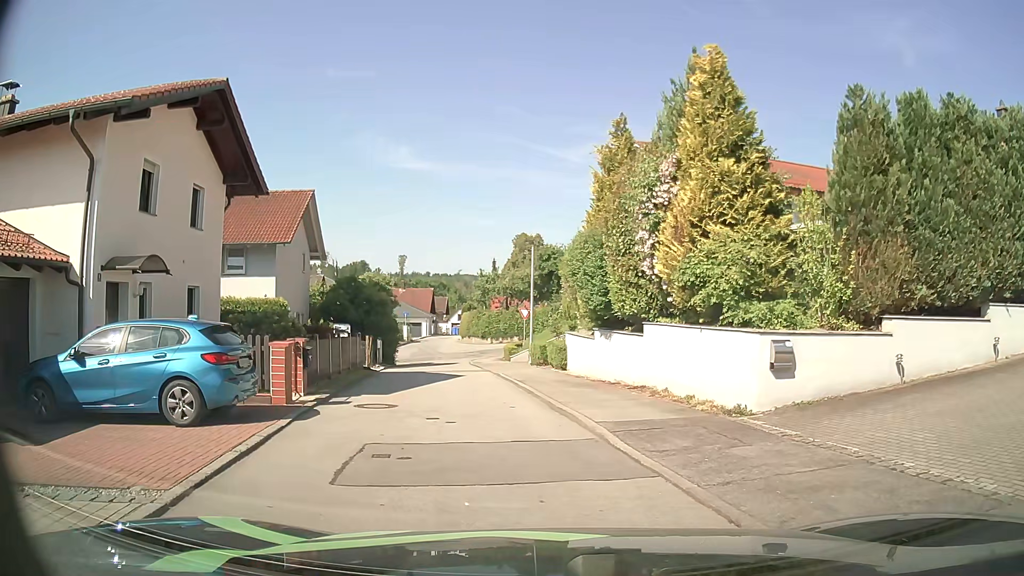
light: Day
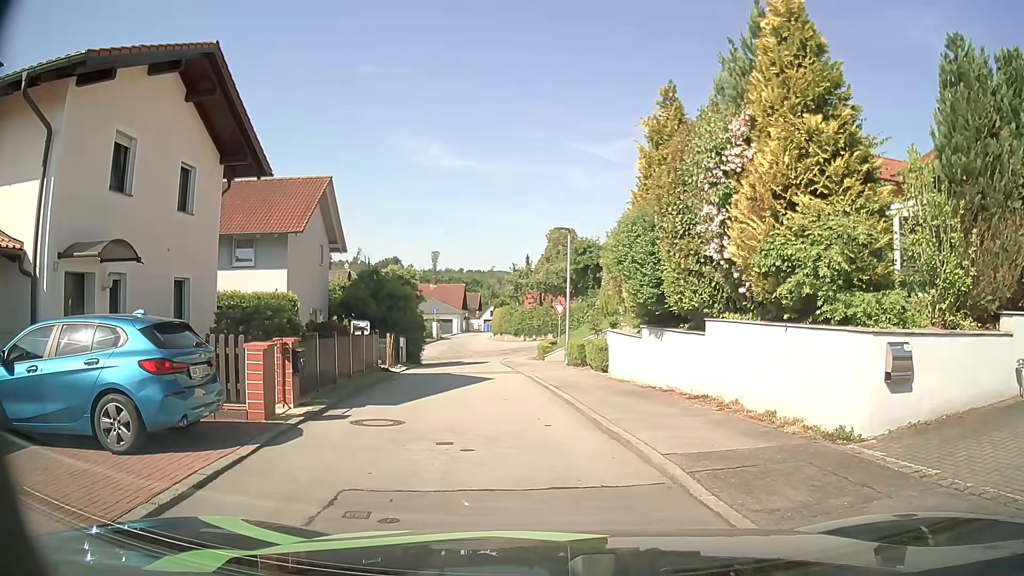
(-0.1, +2.2) m; -2°
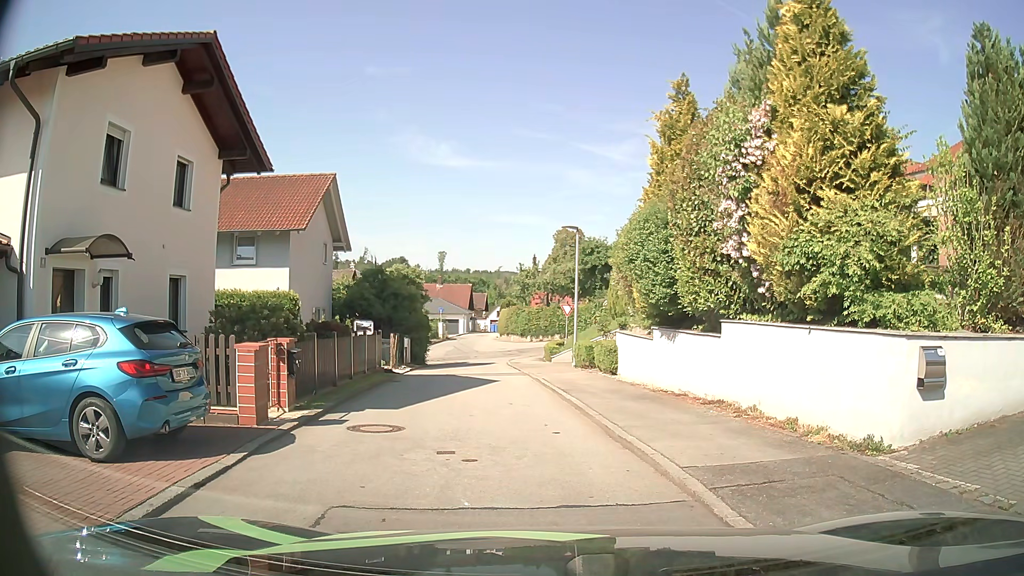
(0.0, +0.6) m; 0°
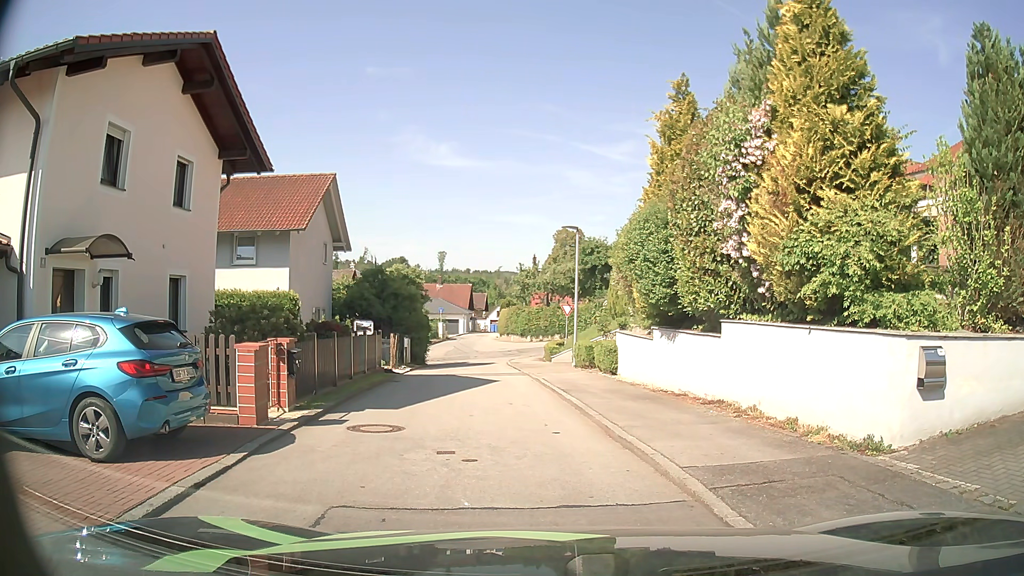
(0.0, 0.0) m; 0°
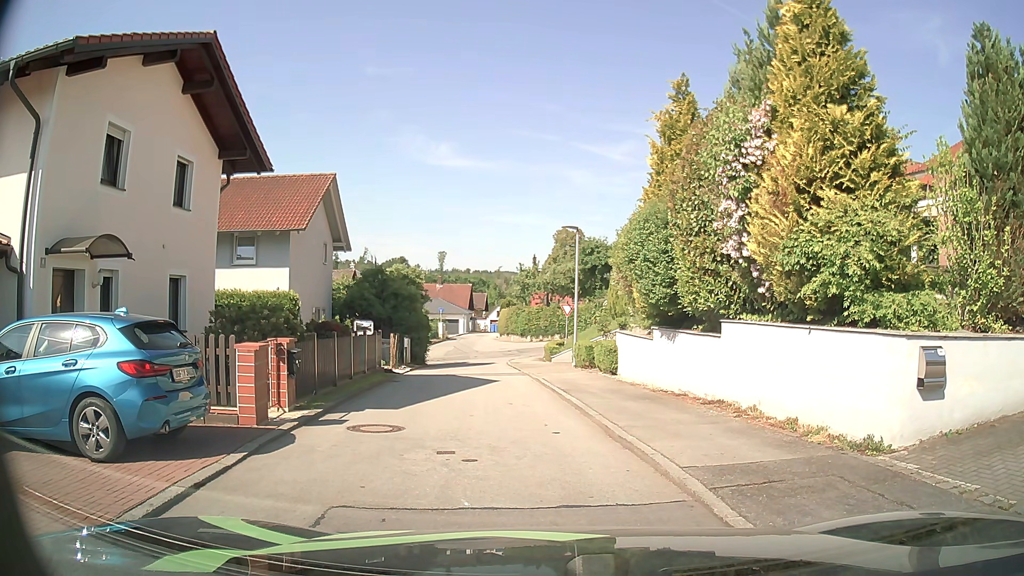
(0.0, 0.0) m; 0°
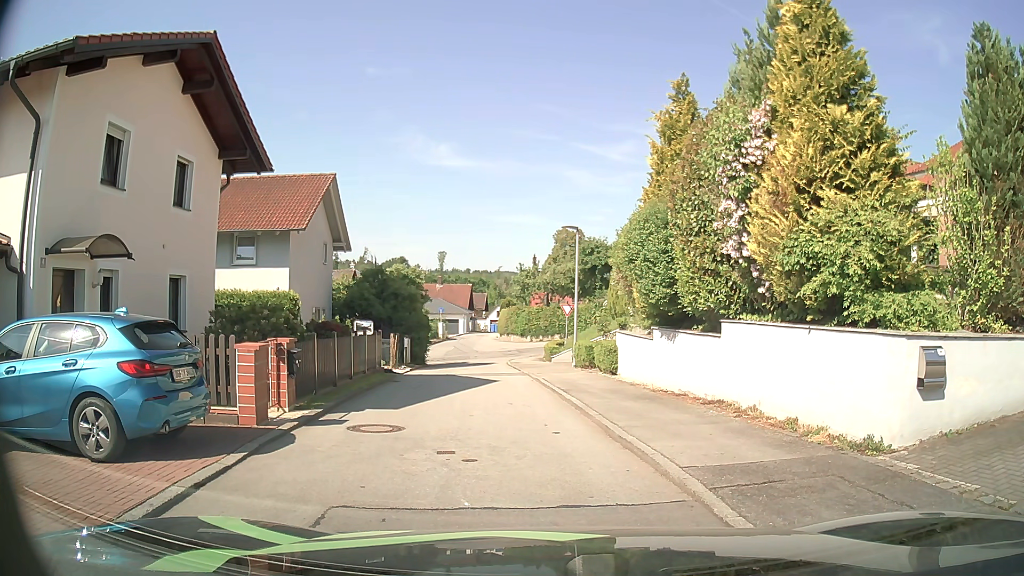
(0.0, 0.0) m; 0°
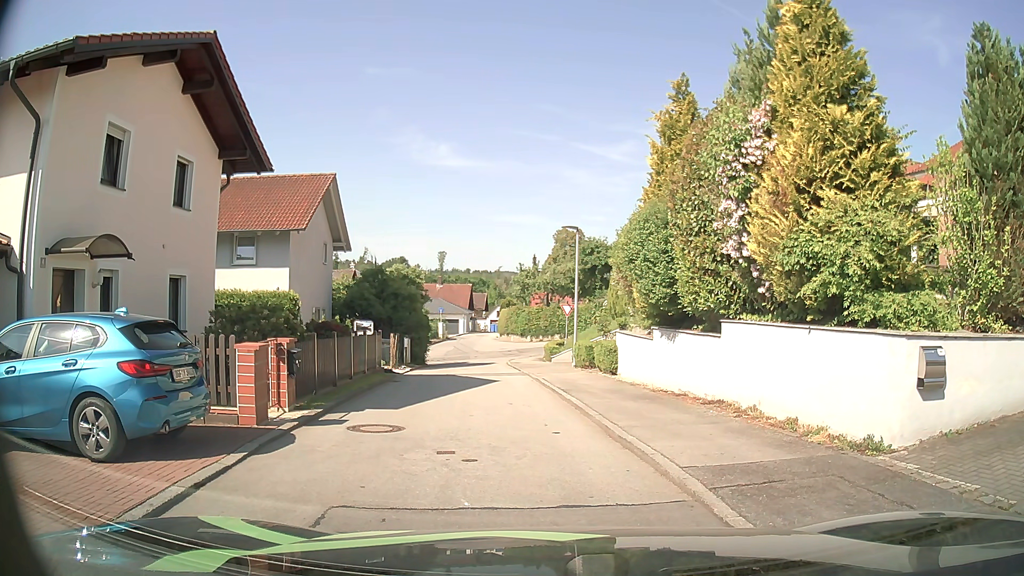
(0.0, 0.0) m; 0°
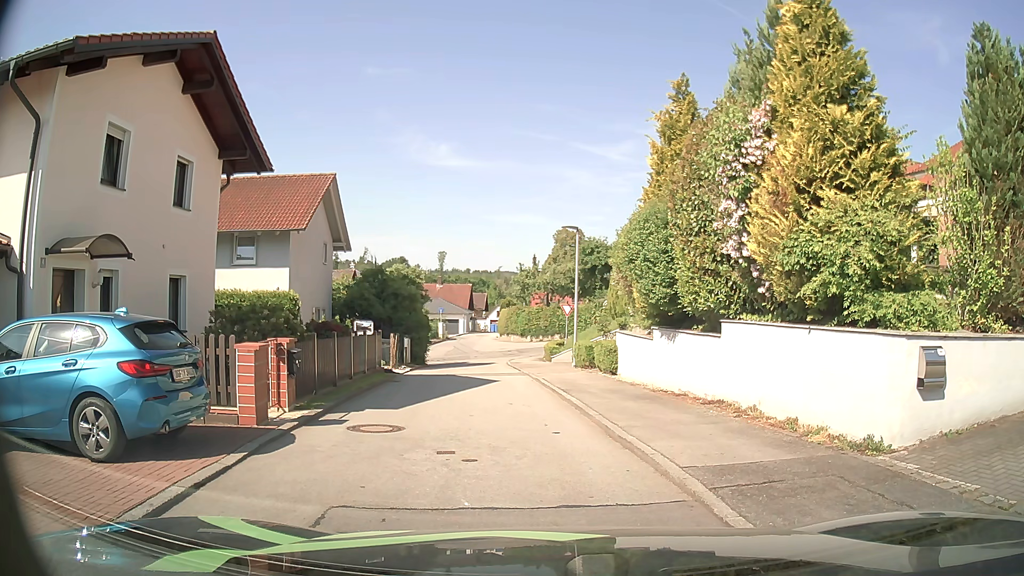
(0.0, 0.0) m; 0°
